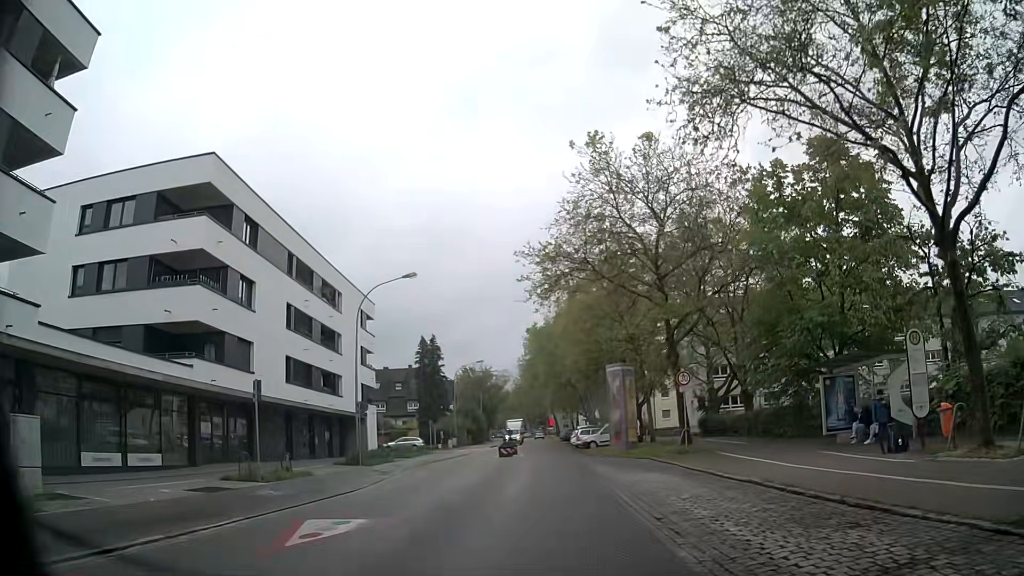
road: secondary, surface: asphalt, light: Day
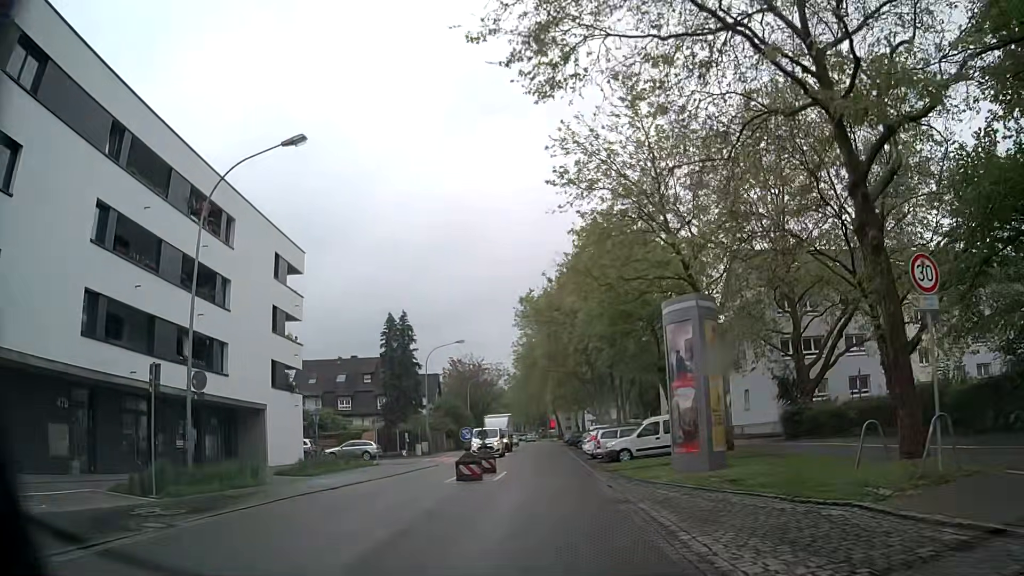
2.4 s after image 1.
(-0.4, +18.1) m; -1°
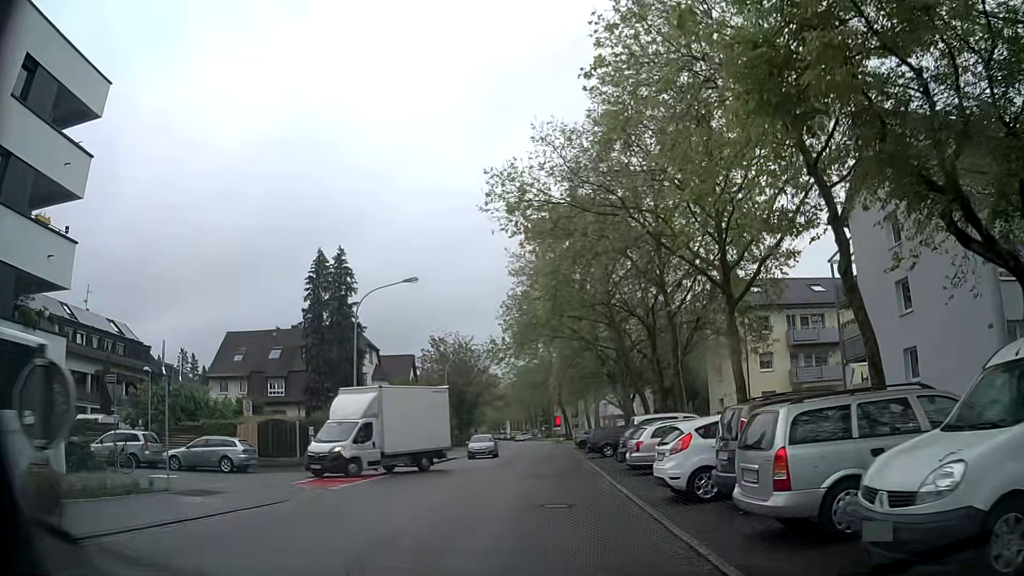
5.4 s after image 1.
(-0.2, +22.6) m; -2°
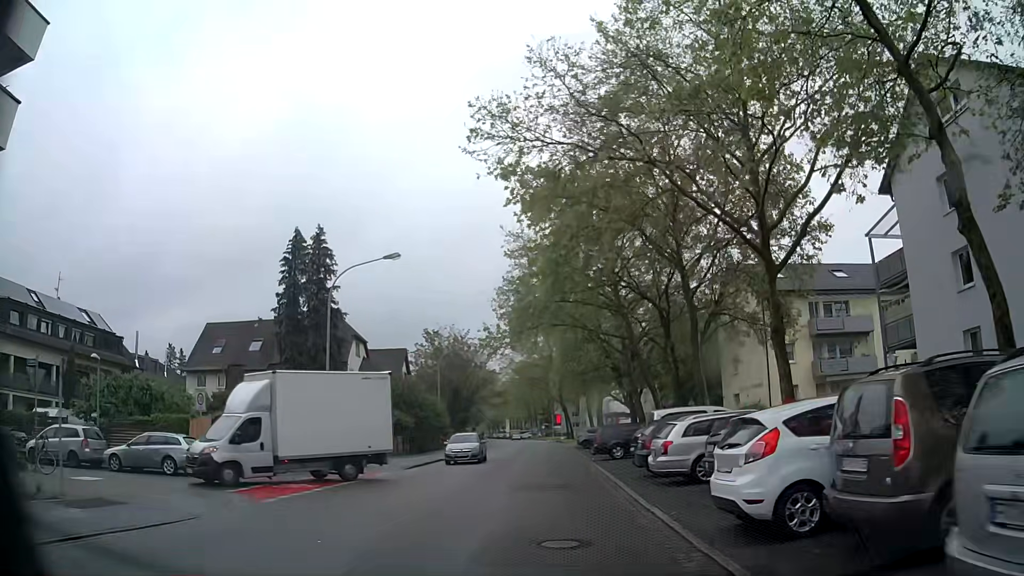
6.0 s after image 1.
(+0.1, +4.5) m; 0°
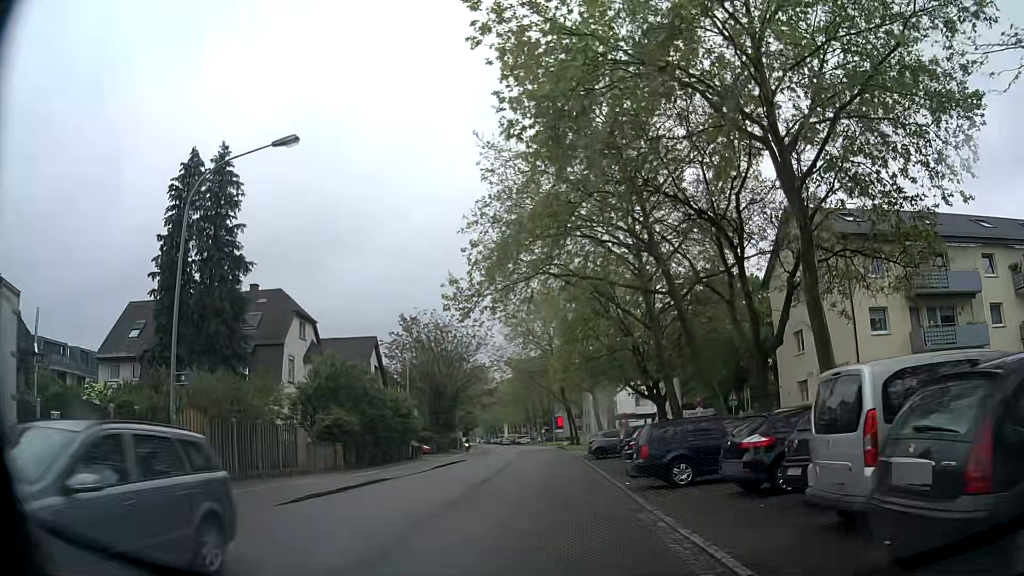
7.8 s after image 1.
(+0.2, +13.6) m; 0°
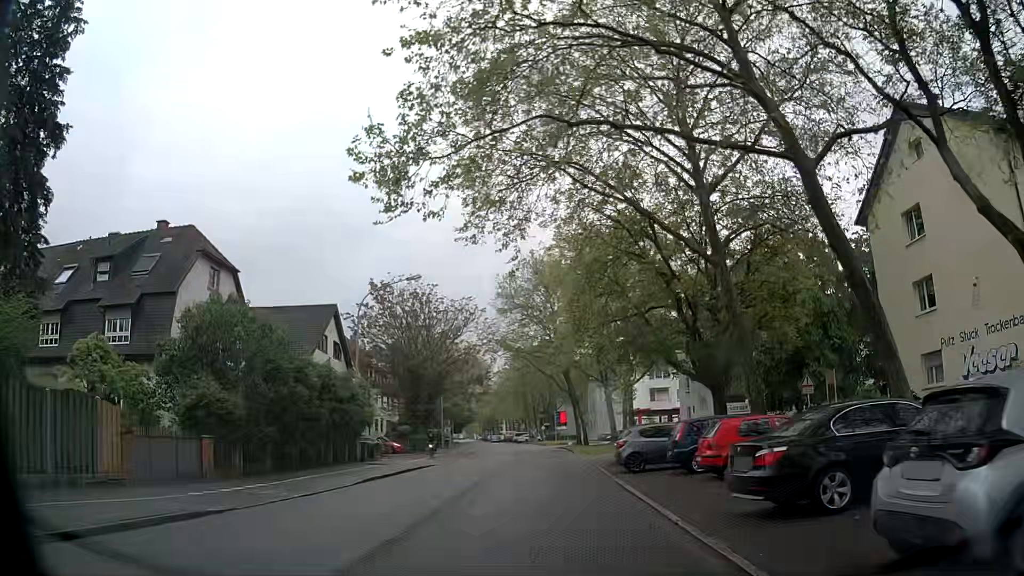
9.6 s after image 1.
(+0.1, +13.5) m; +1°
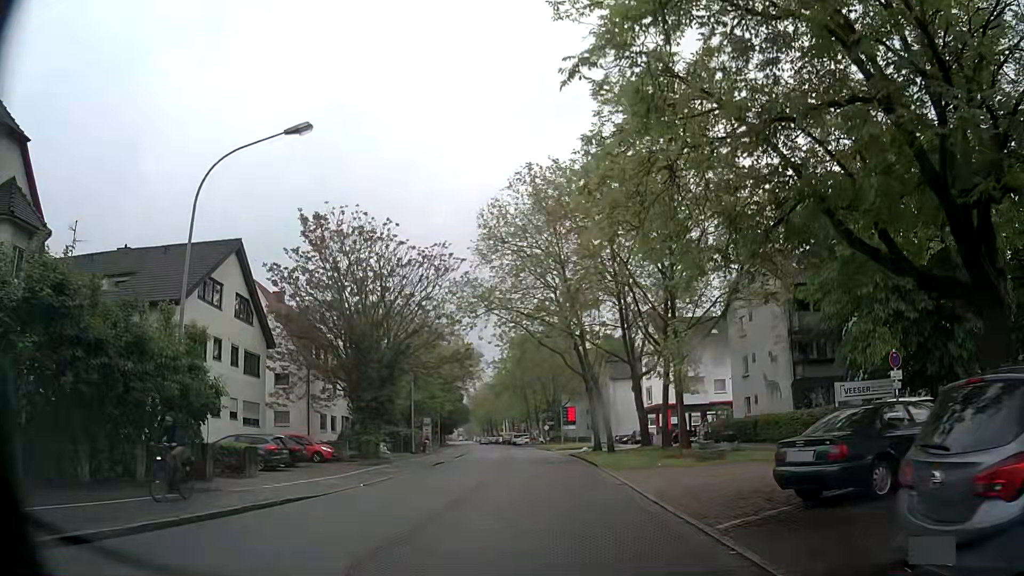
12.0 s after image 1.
(-0.2, +18.0) m; -1°
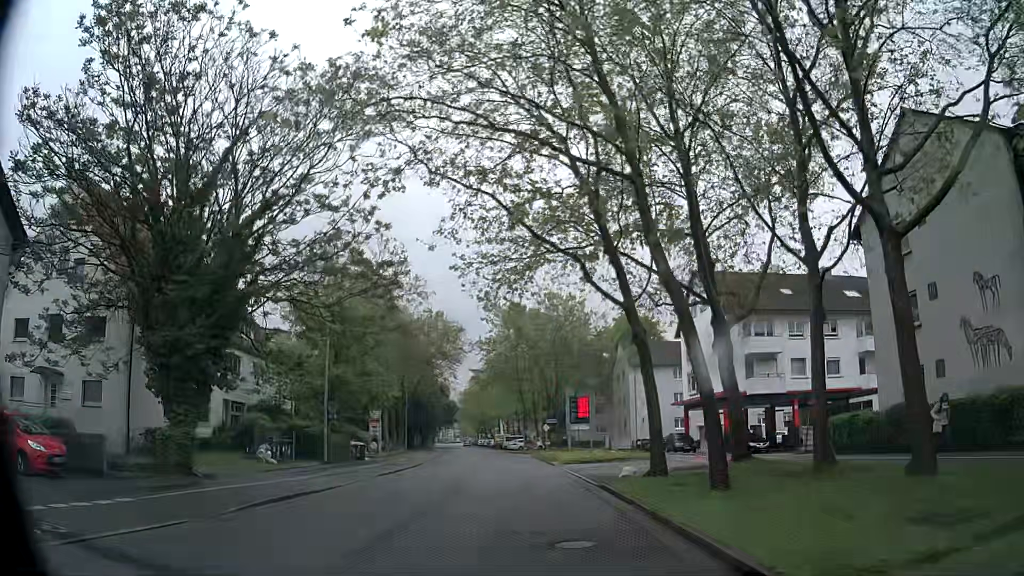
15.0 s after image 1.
(+0.3, +22.4) m; 0°
(0, +10) (0, +20) (-1, +30) (-2, +40) (-2, +50) (-3, +60) (-5, +70) (-6, +80) (-7, +90) (-8, +100) m
